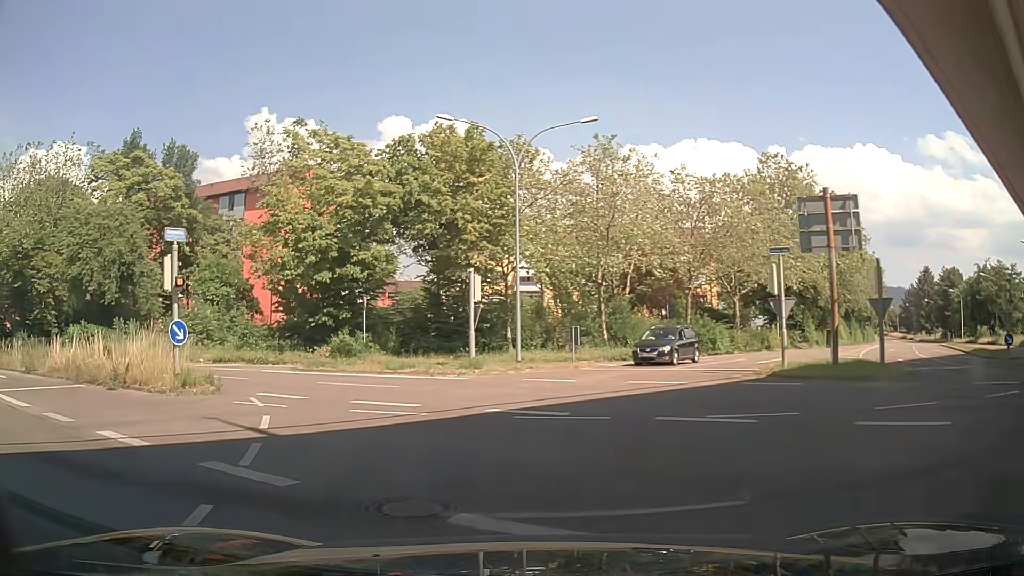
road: tertiary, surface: asphalt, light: Day
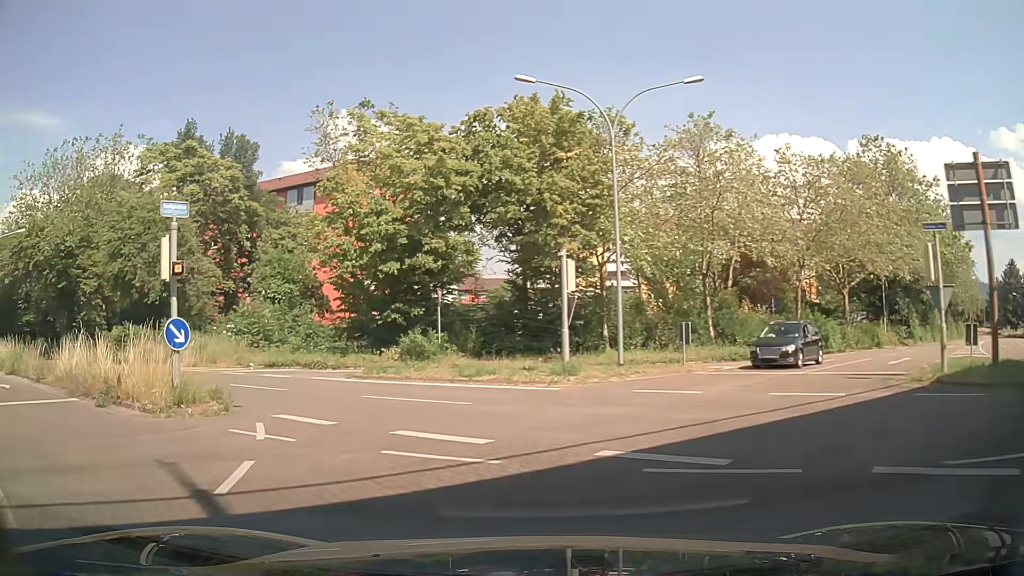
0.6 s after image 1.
(-0.3, +4.3) m; -6°
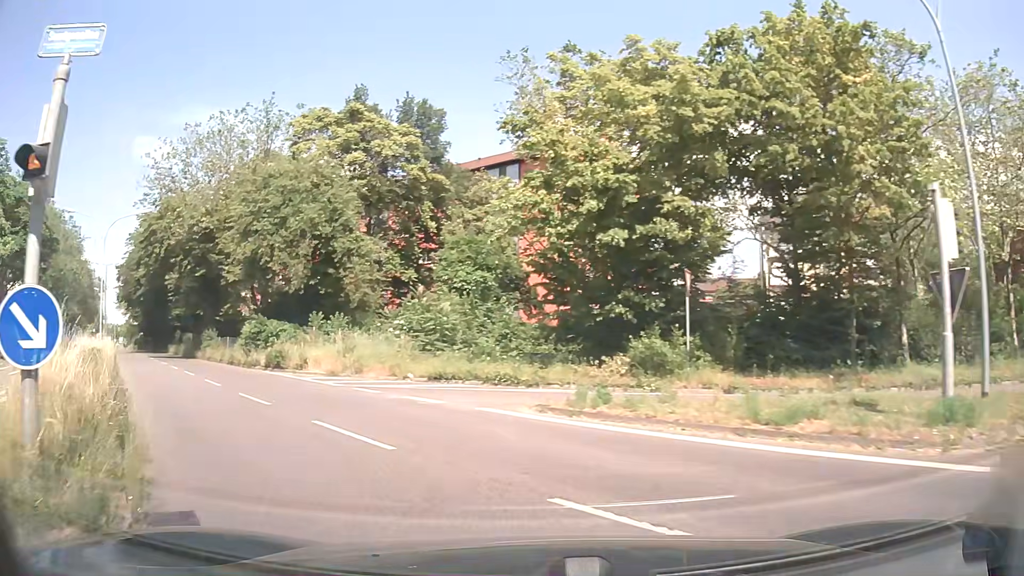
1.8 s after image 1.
(-1.8, +9.1) m; -20°
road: secondary
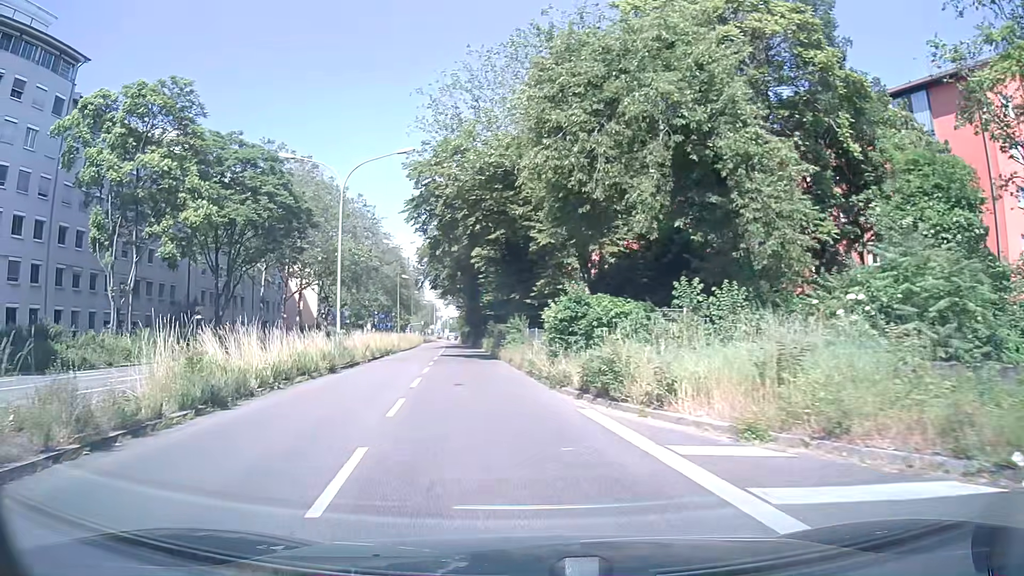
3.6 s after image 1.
(-4.5, +14.7) m; -30°
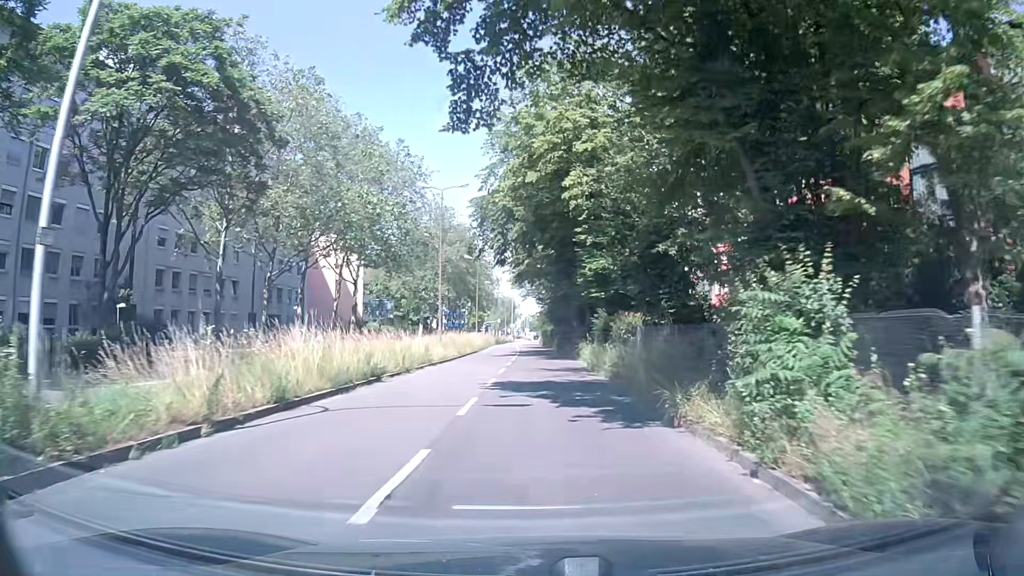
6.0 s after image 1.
(-2.4, +24.3) m; -7°
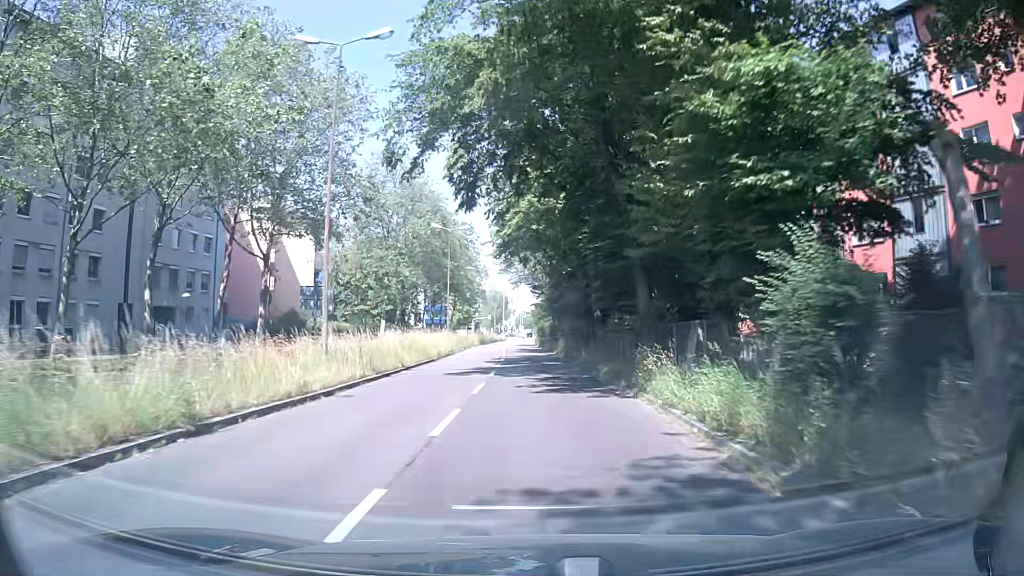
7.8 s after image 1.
(+0.1, +20.5) m; 0°
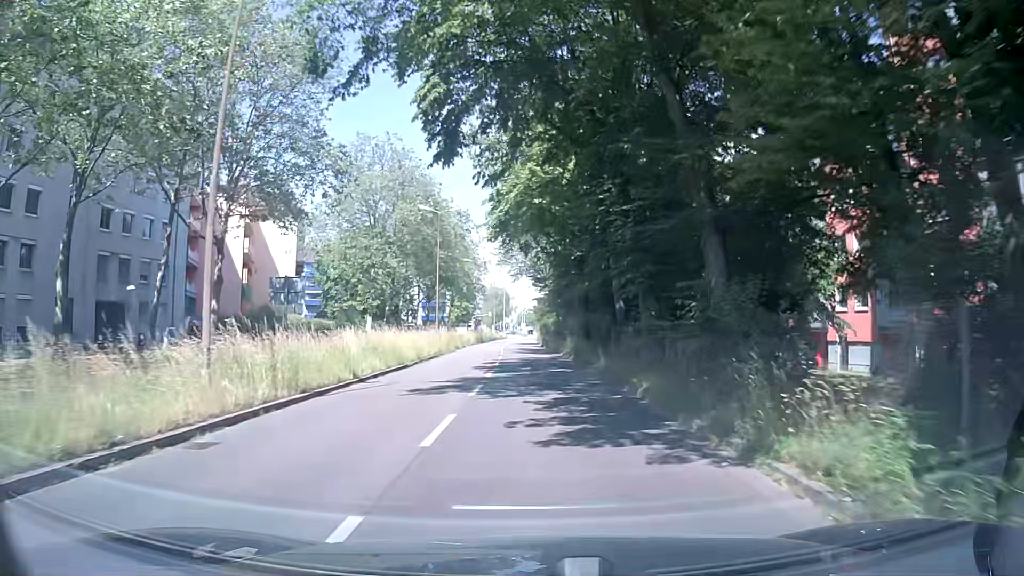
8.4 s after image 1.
(0.0, +7.0) m; 0°
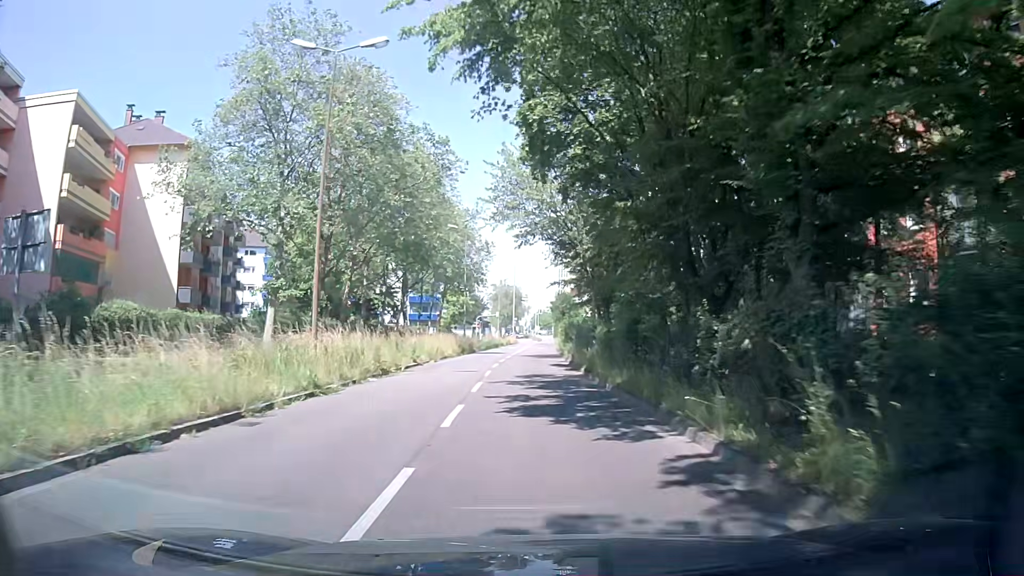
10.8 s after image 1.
(-0.3, +28.2) m; -2°
(0, +10) (0, +20) (0, +30) (+1, +40) (+1, +50) (+1, +60) (+2, +70) (+2, +80) (+3, +90) (+3, +100) m
